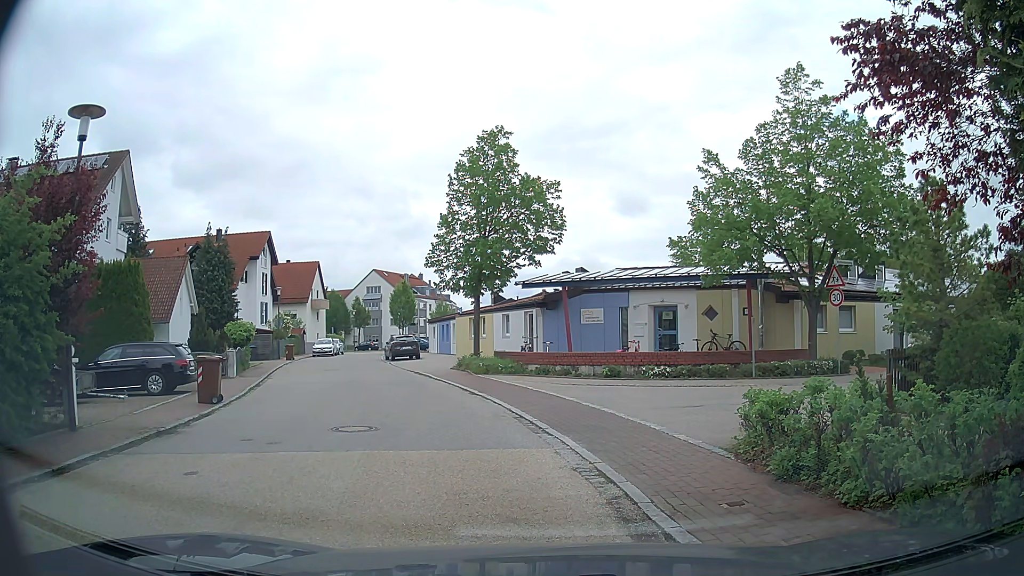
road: residential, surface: asphalt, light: Day
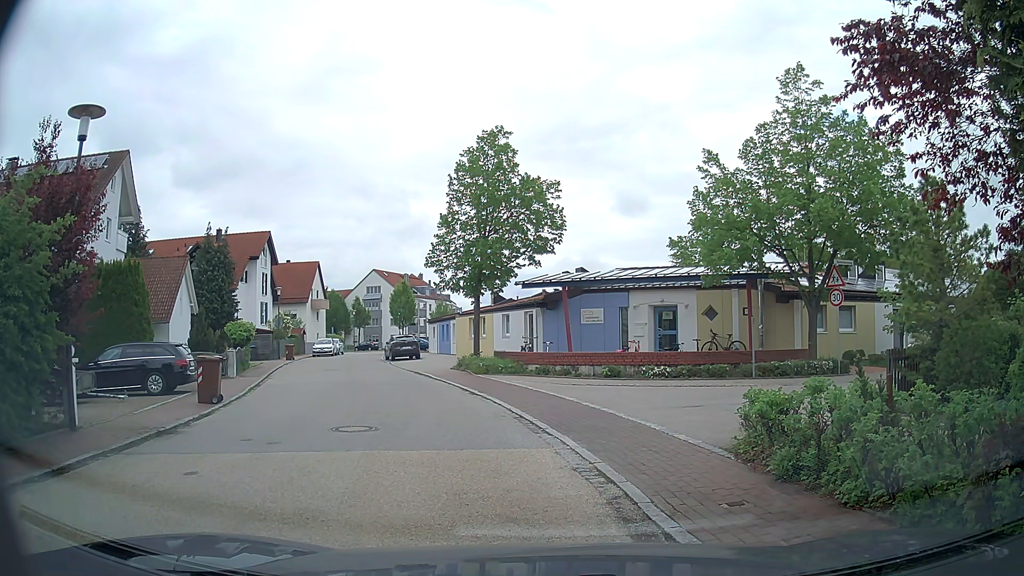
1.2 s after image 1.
(0.0, 0.0) m; 0°
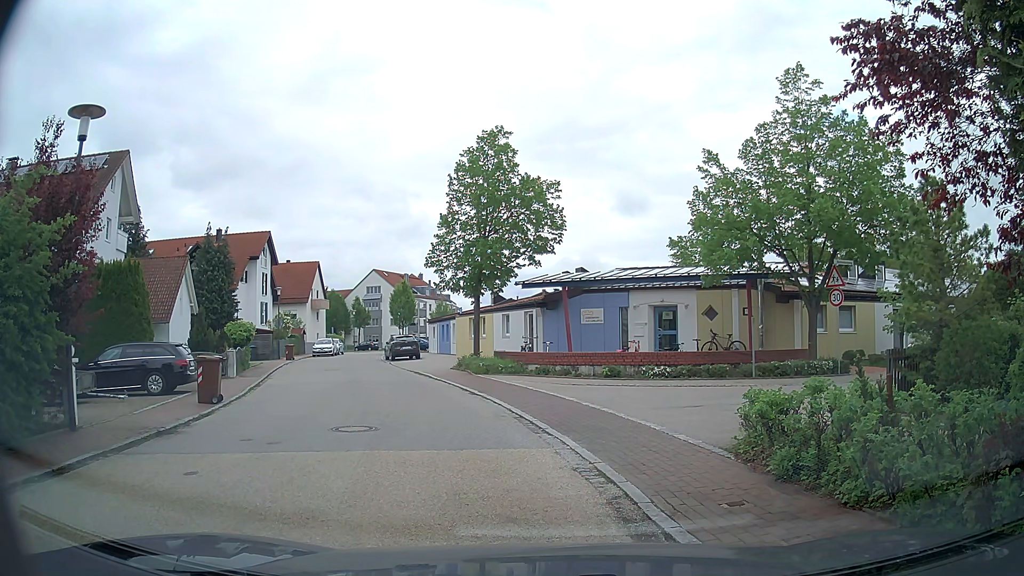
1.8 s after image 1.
(0.0, 0.0) m; 0°
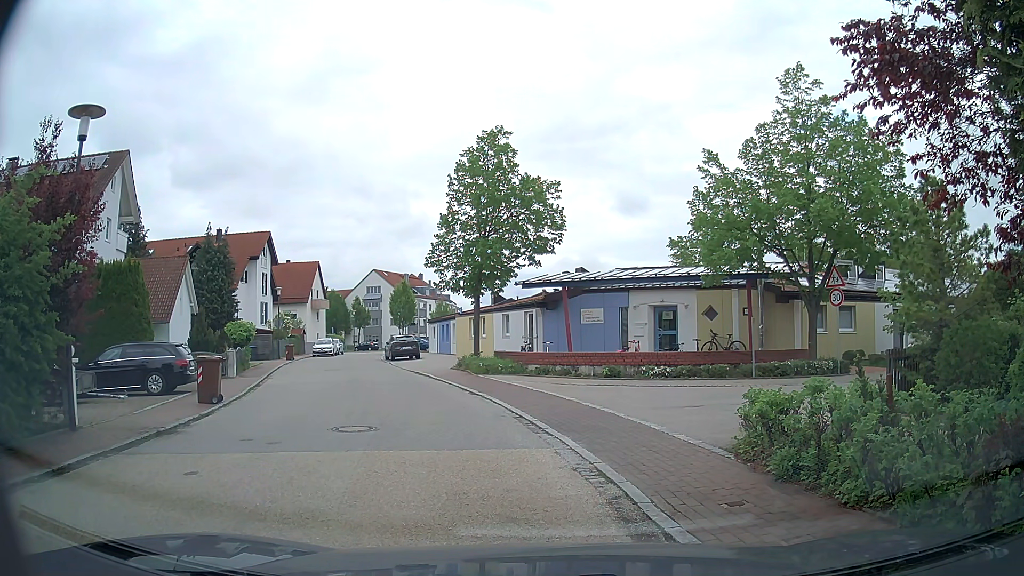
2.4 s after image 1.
(0.0, 0.0) m; 0°
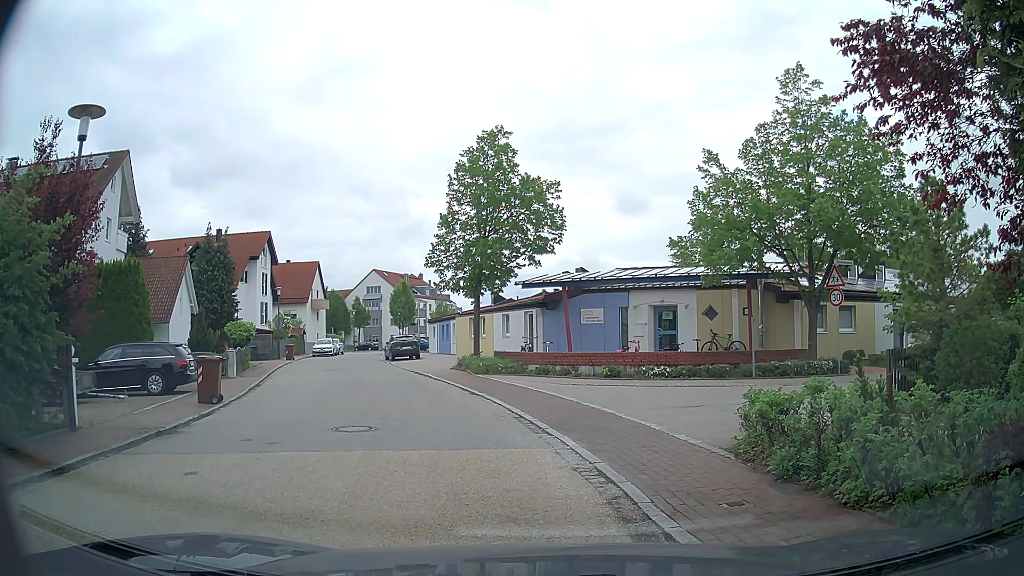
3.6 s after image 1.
(0.0, 0.0) m; 0°
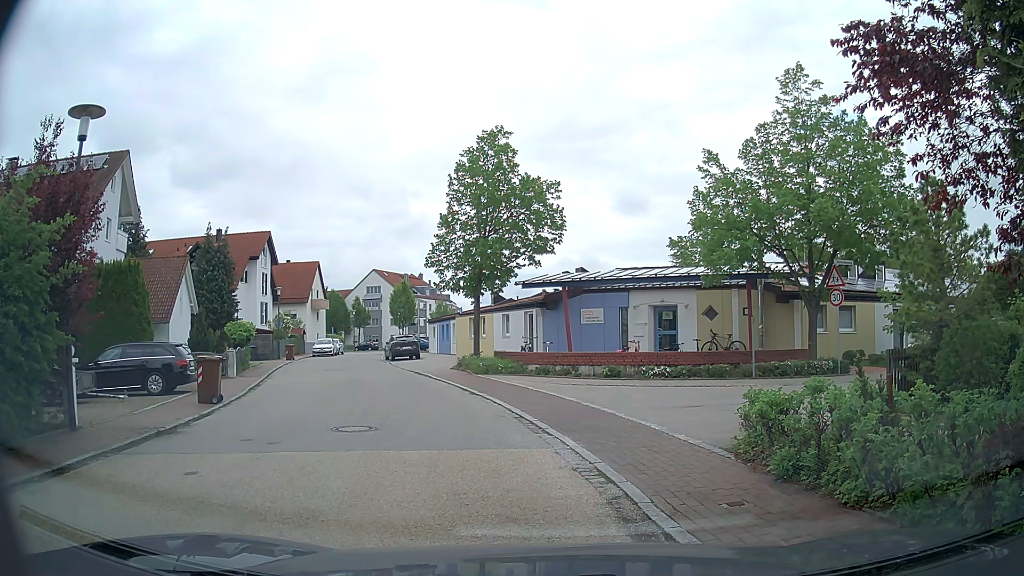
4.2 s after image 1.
(0.0, 0.0) m; 0°
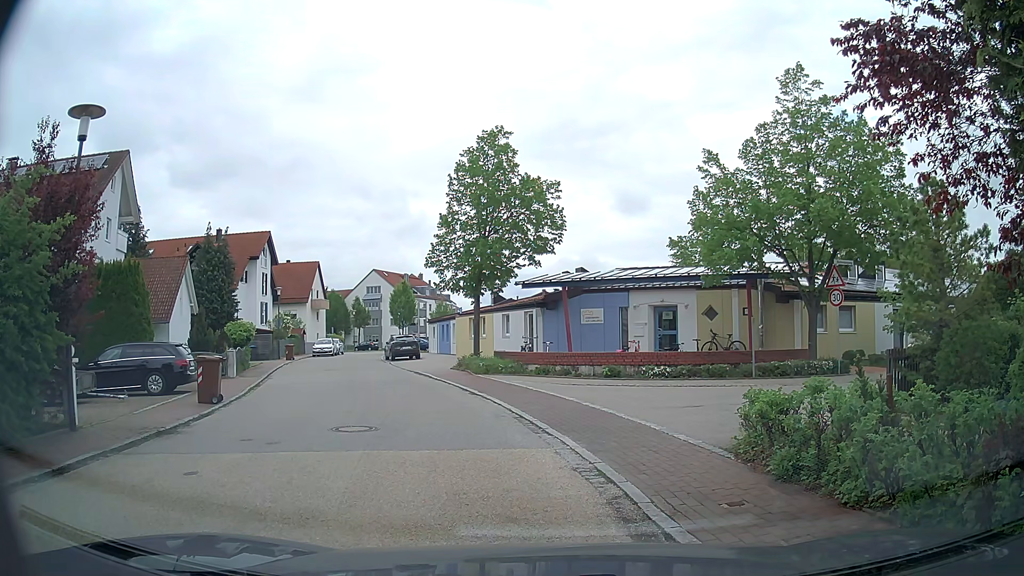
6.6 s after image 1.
(0.0, 0.0) m; 0°
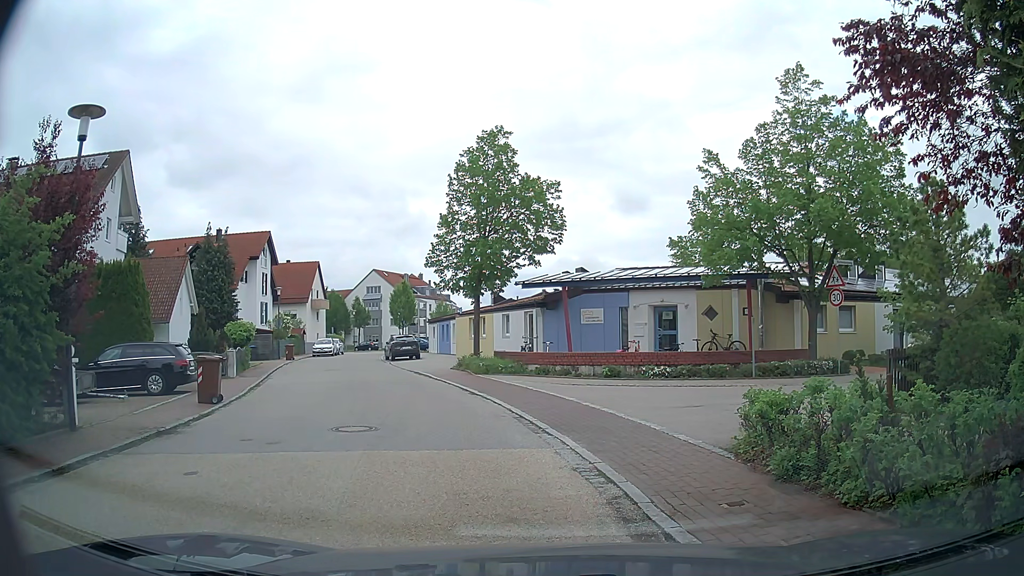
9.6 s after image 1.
(0.0, 0.0) m; 0°
